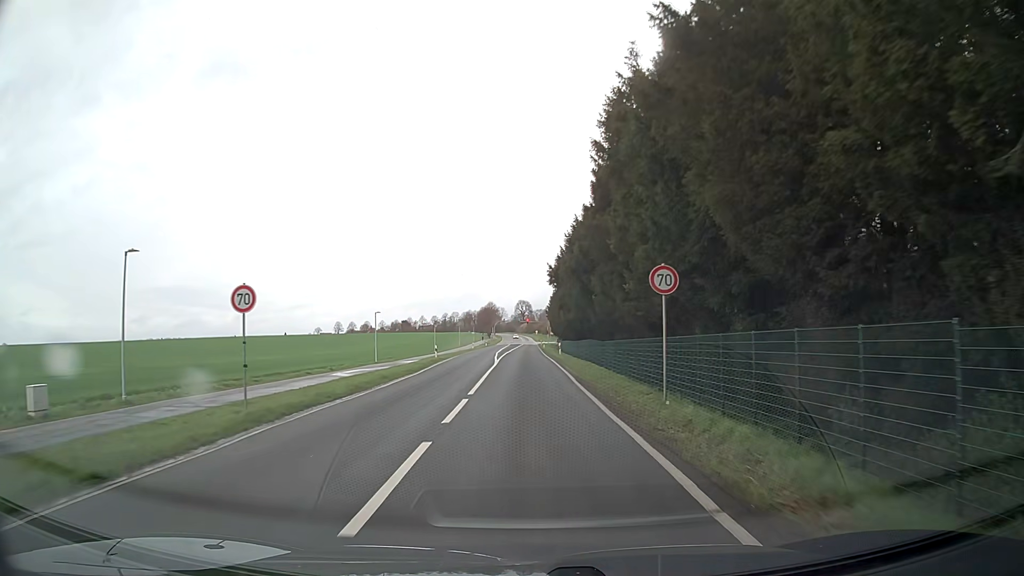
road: secondary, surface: asphalt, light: Day
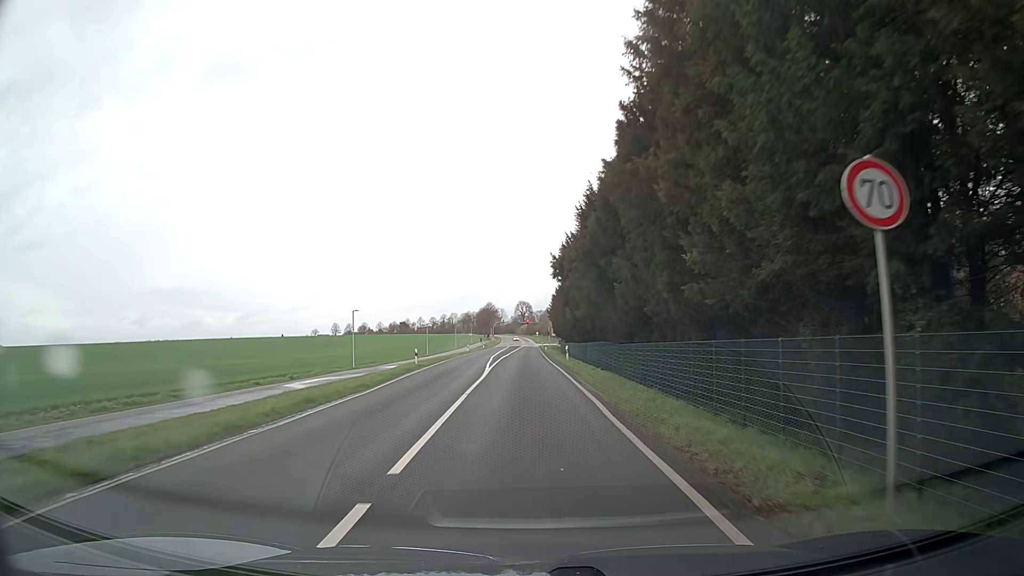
(0.0, +9.1) m; 0°
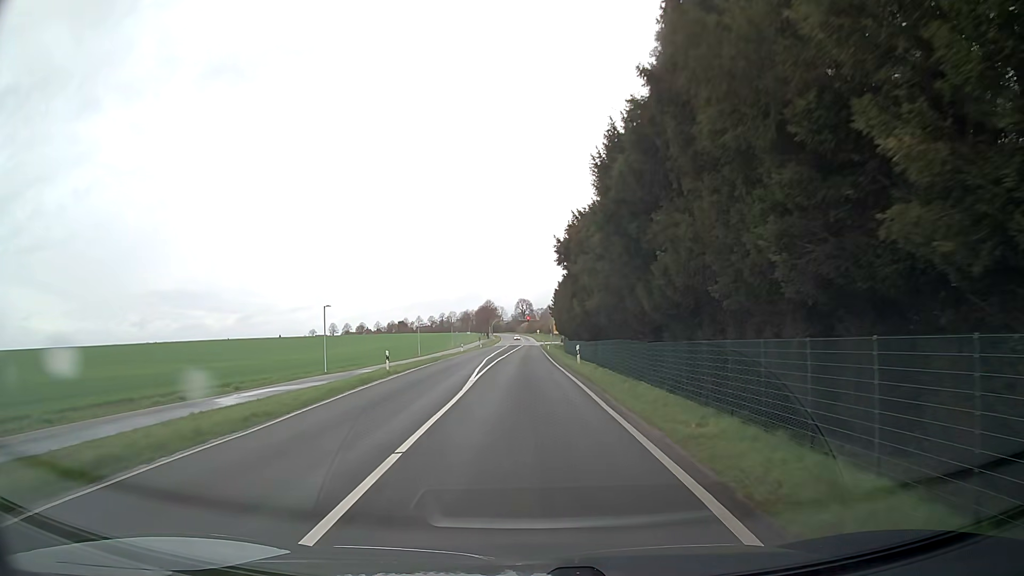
(0.0, +8.7) m; 0°
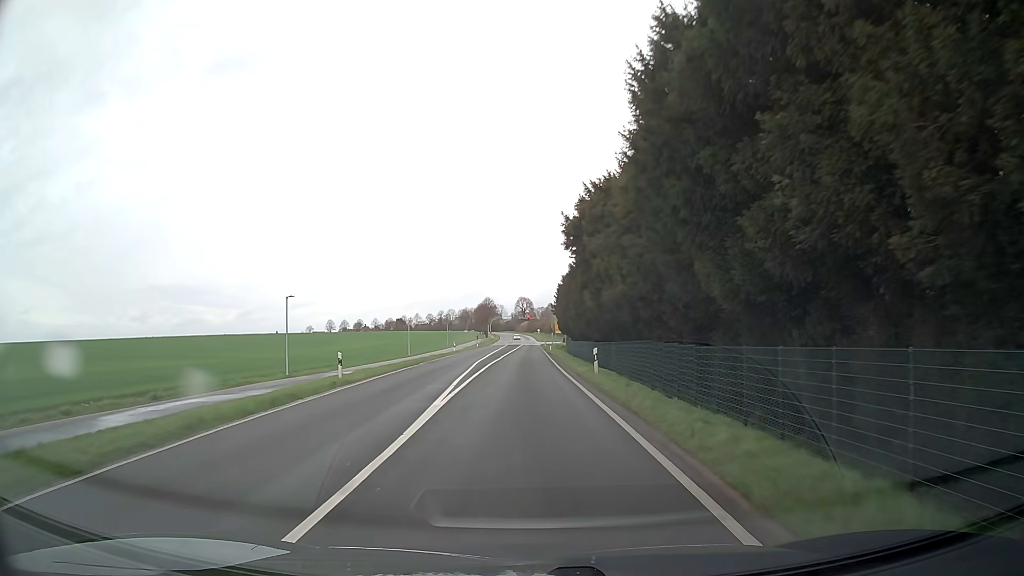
(0.0, +8.5) m; 0°
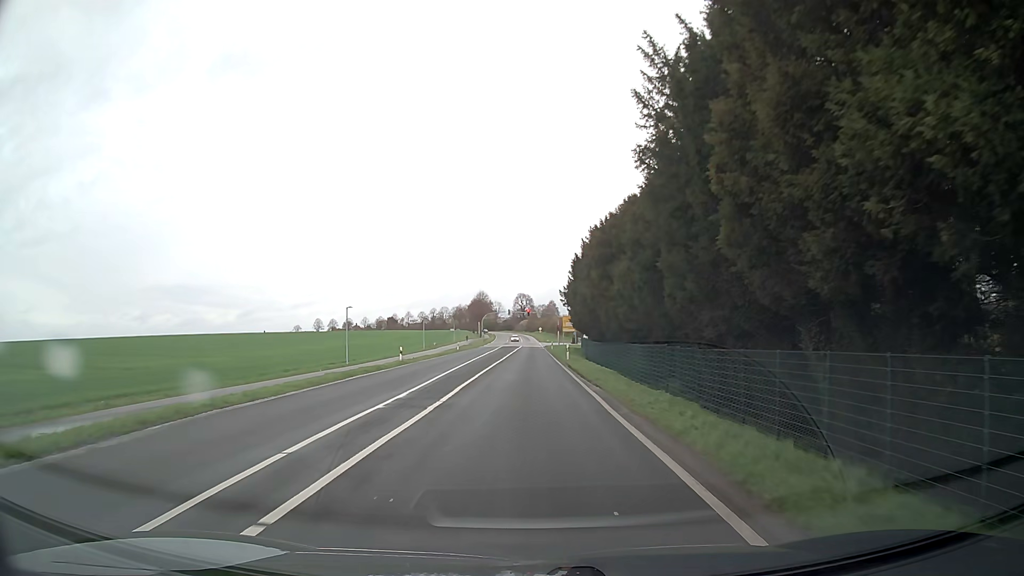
(+0.1, +31.6) m; 0°
